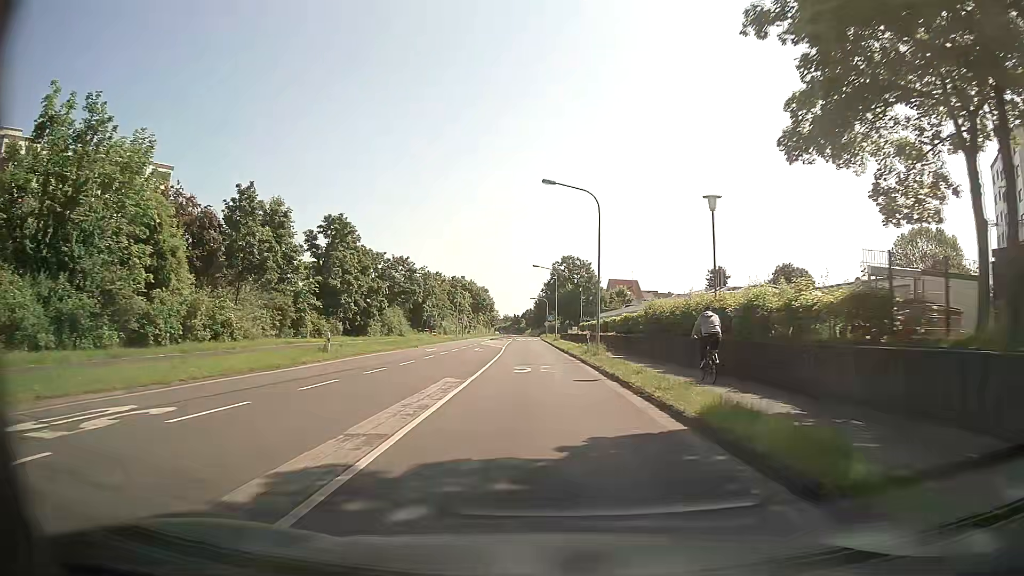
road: secondary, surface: asphalt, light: Day
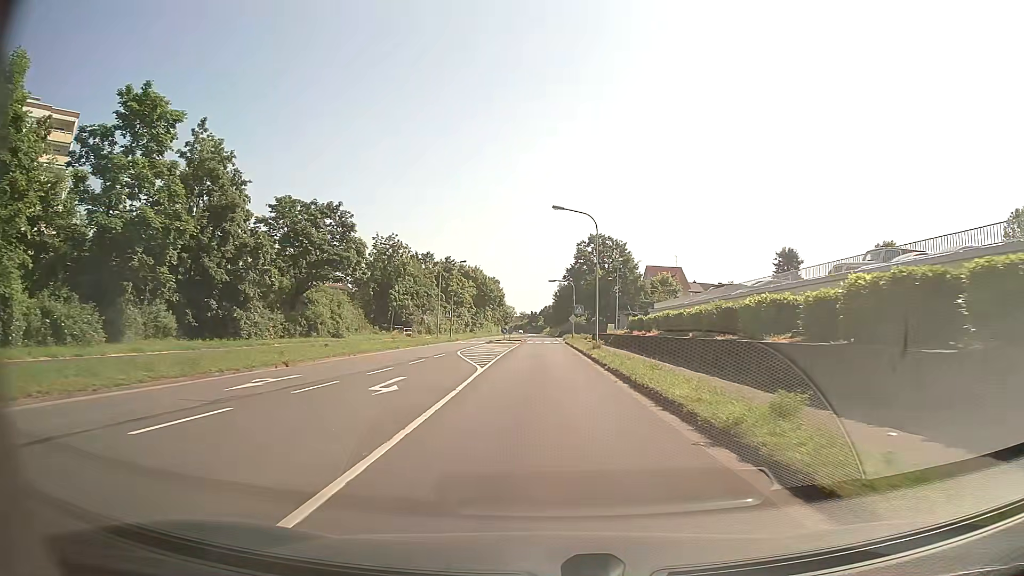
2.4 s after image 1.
(-0.6, +31.5) m; -2°
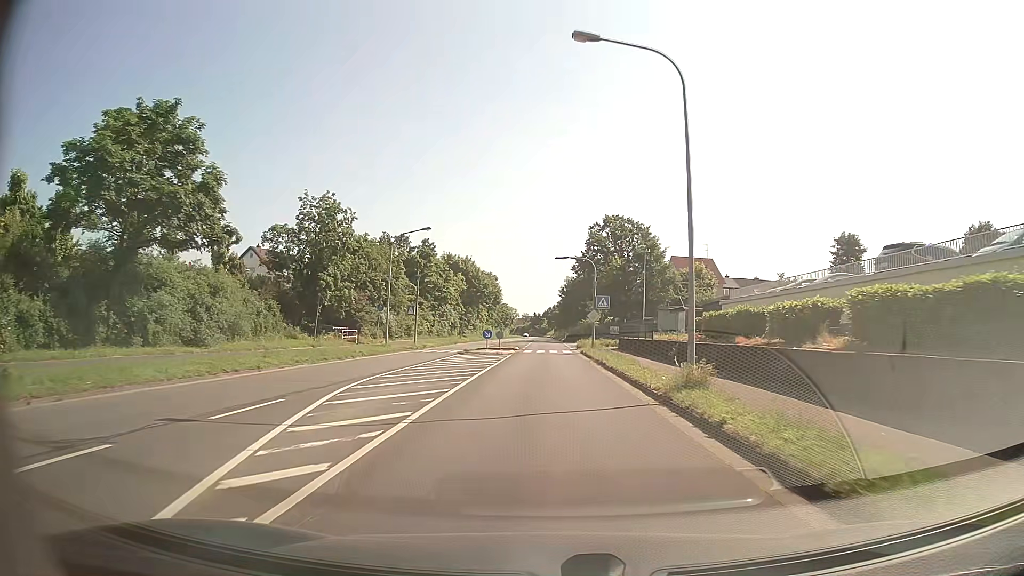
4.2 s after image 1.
(0.0, +21.9) m; 0°
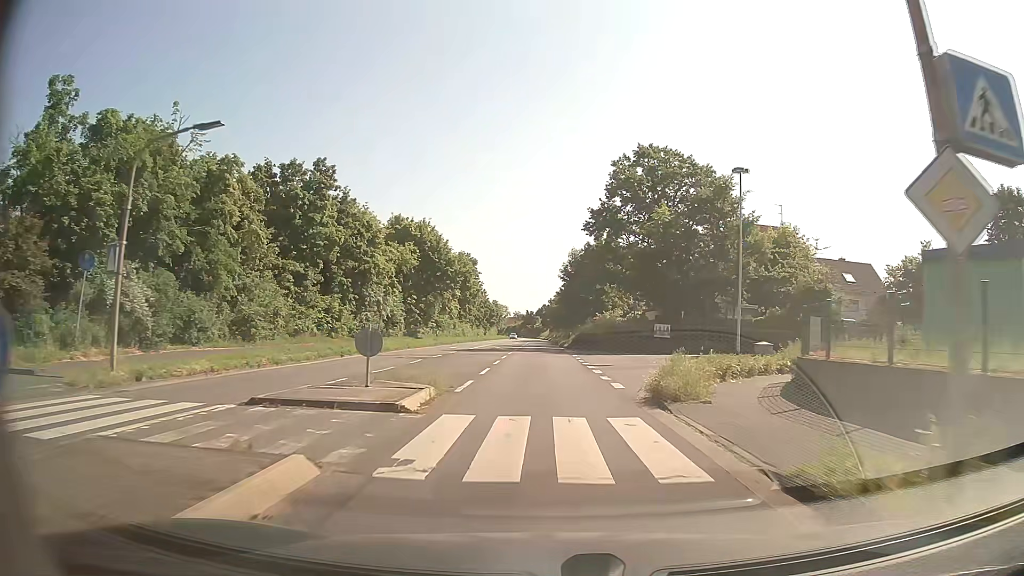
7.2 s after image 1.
(+0.2, +36.9) m; +1°
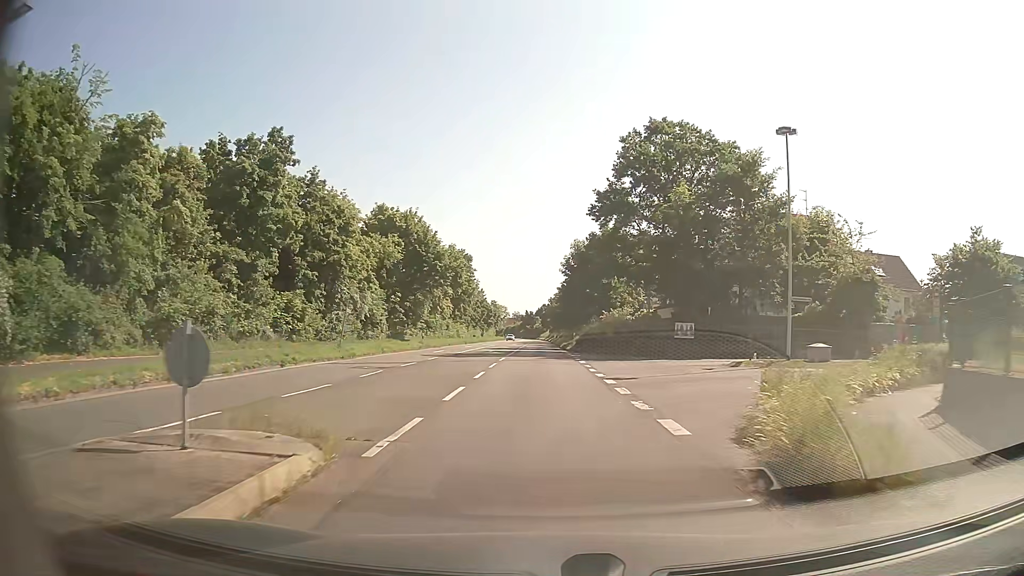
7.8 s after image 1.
(0.0, +7.4) m; 0°
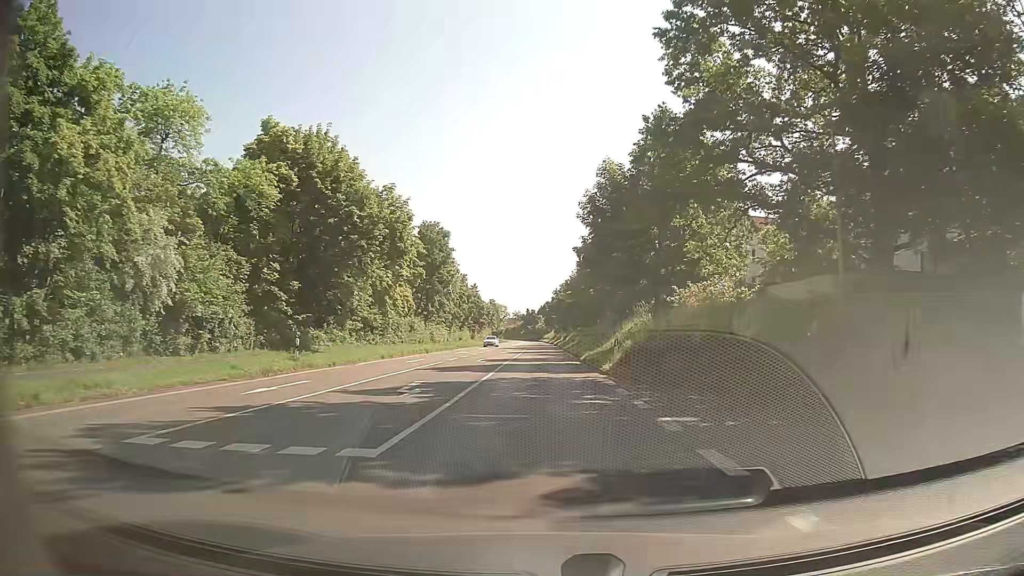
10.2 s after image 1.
(-0.2, +29.8) m; 0°
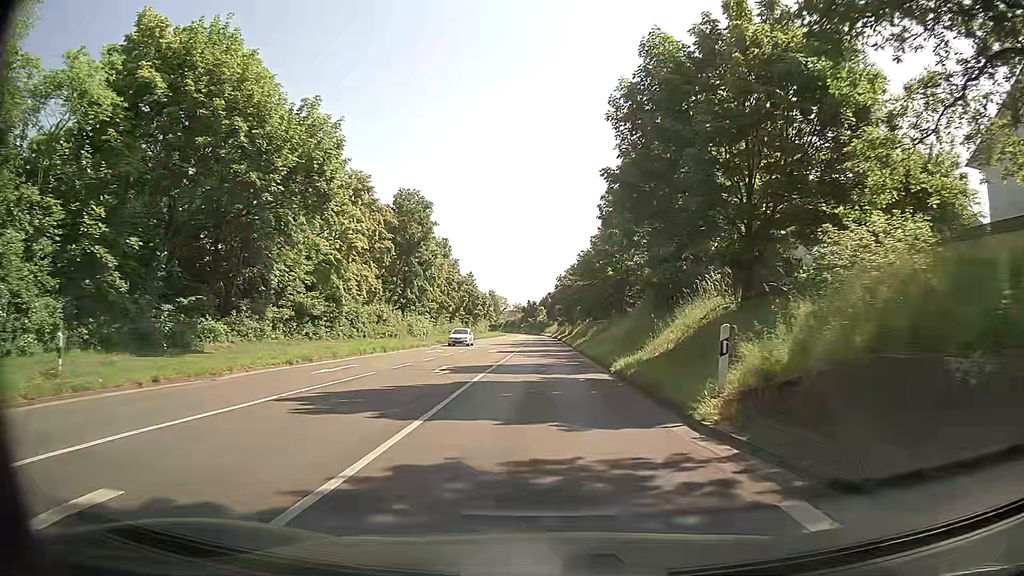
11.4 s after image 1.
(-0.1, +14.9) m; 0°
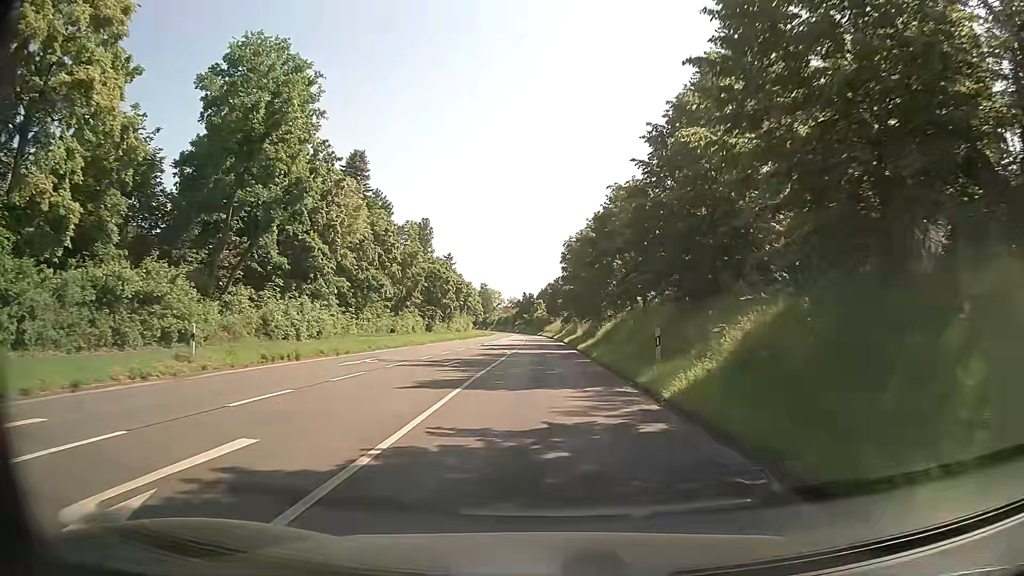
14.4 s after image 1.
(-0.1, +37.5) m; 0°
(0, +10) (0, +20) (0, +30) (0, +40) (0, +50) (0, +60) (0, +70) (0, +80) (-1, +90) (-1, +100) m
